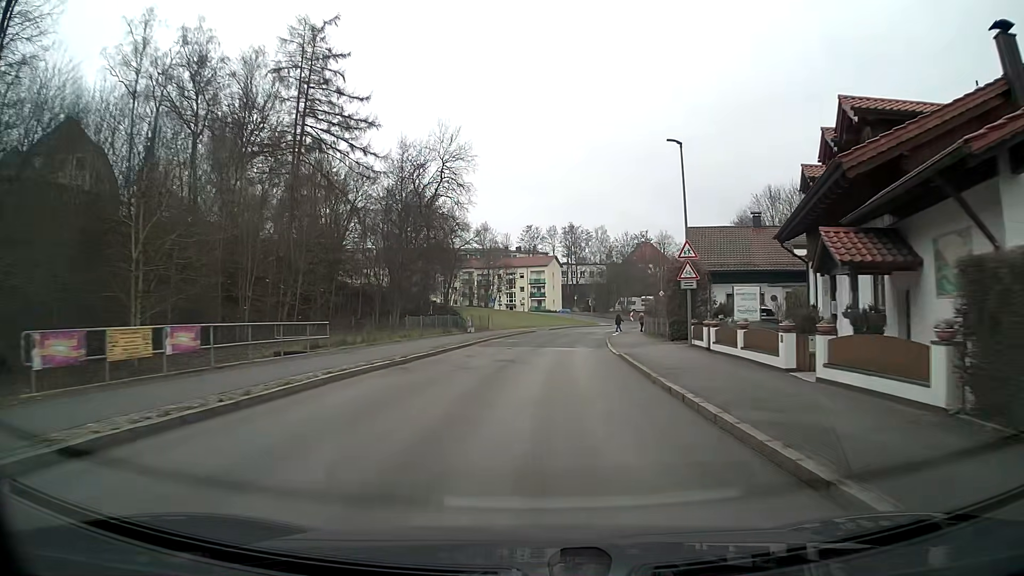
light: Day
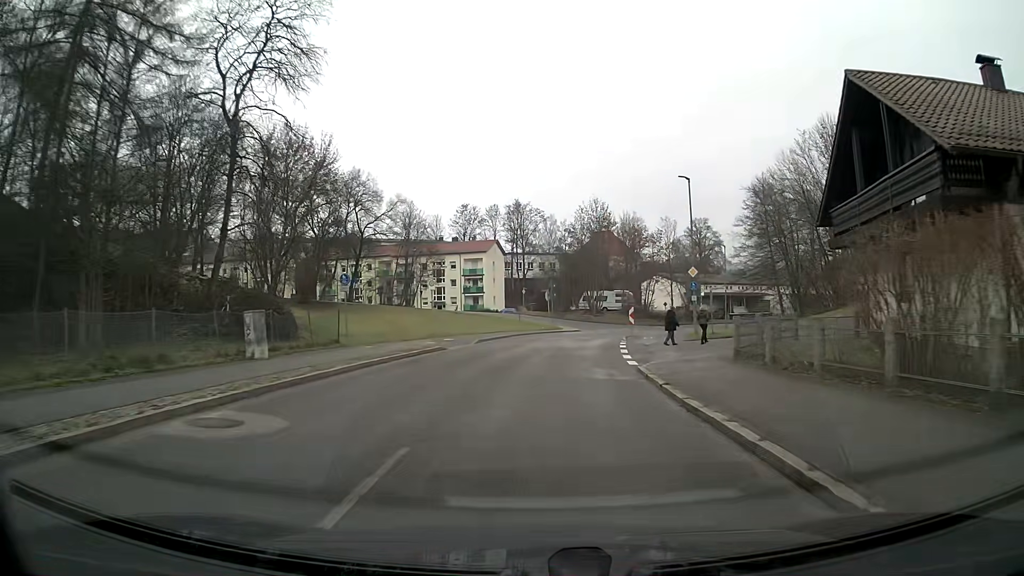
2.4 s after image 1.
(+1.3, +31.2) m; +5°
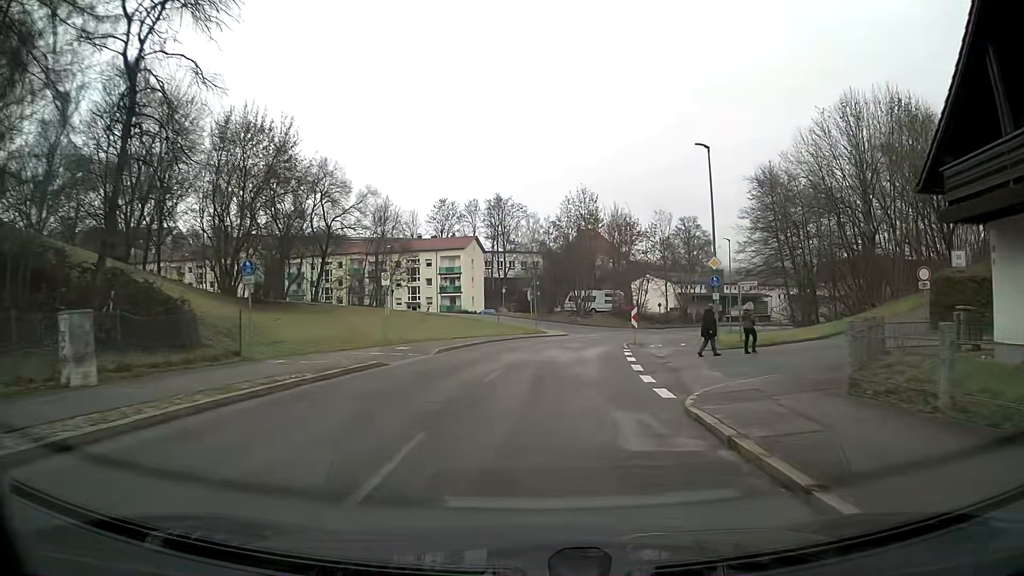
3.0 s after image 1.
(+0.1, +7.4) m; +1°
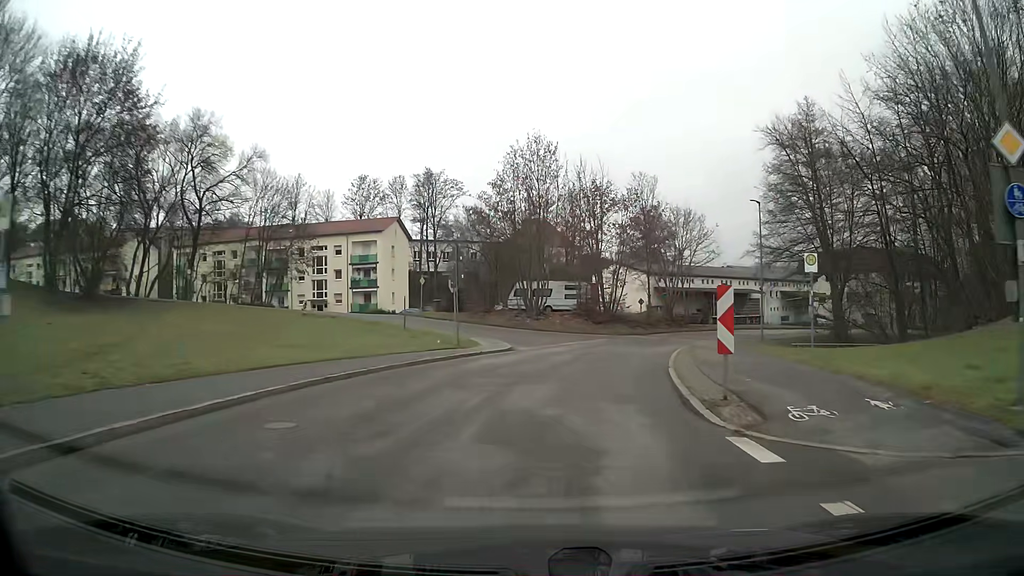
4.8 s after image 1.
(+0.8, +20.7) m; +5°
(0, +10) (+2, +20) (+4, +30) (+2, +39) (-6, +44) (-14, +50) (-14, +60) (-10, +69) (-5, +78) (+1, +86) m
